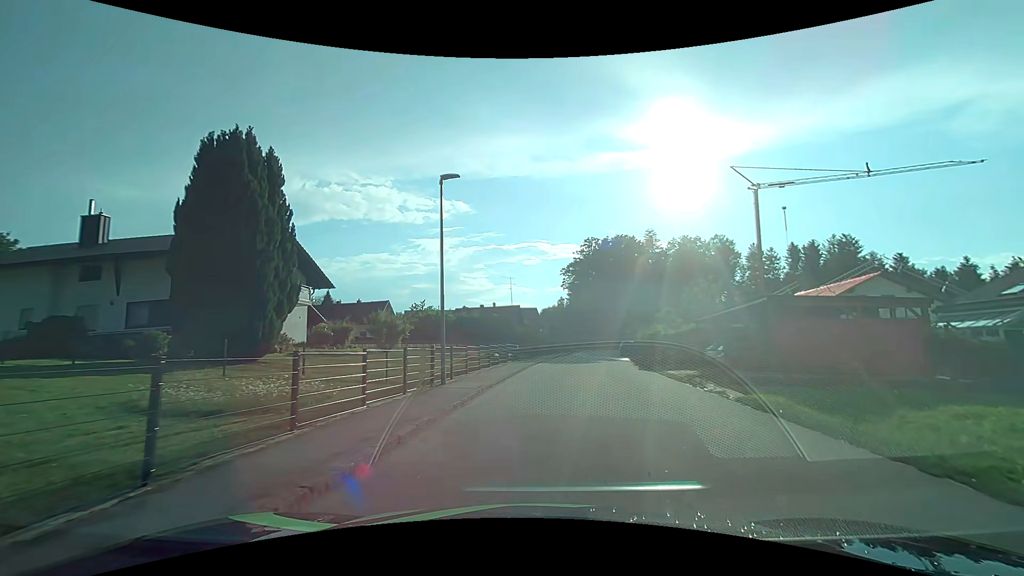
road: residential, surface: asphalt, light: Day
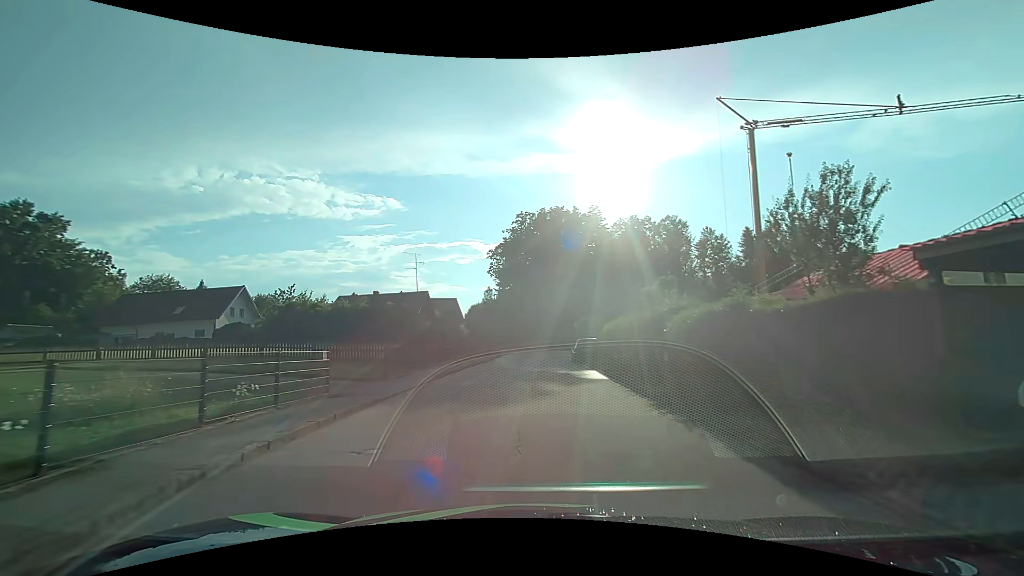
(+2.4, +21.6) m; +9°
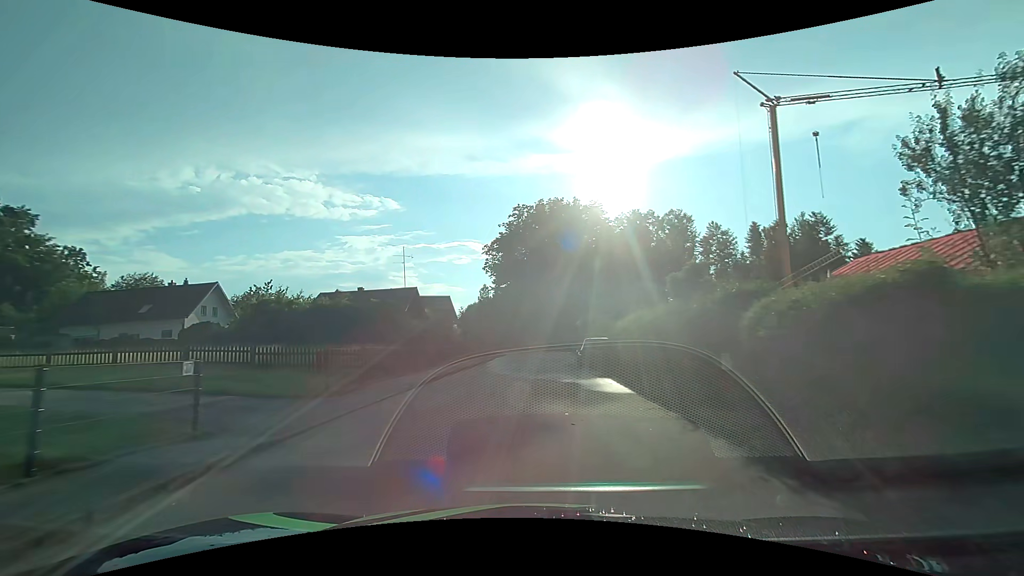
(0.0, +4.8) m; 0°
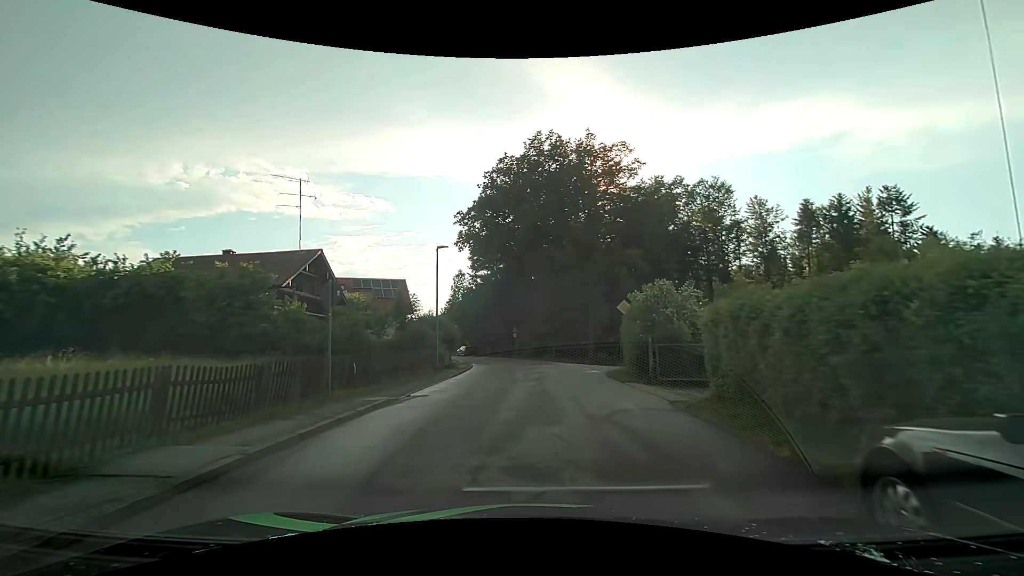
(+0.1, +23.3) m; +1°
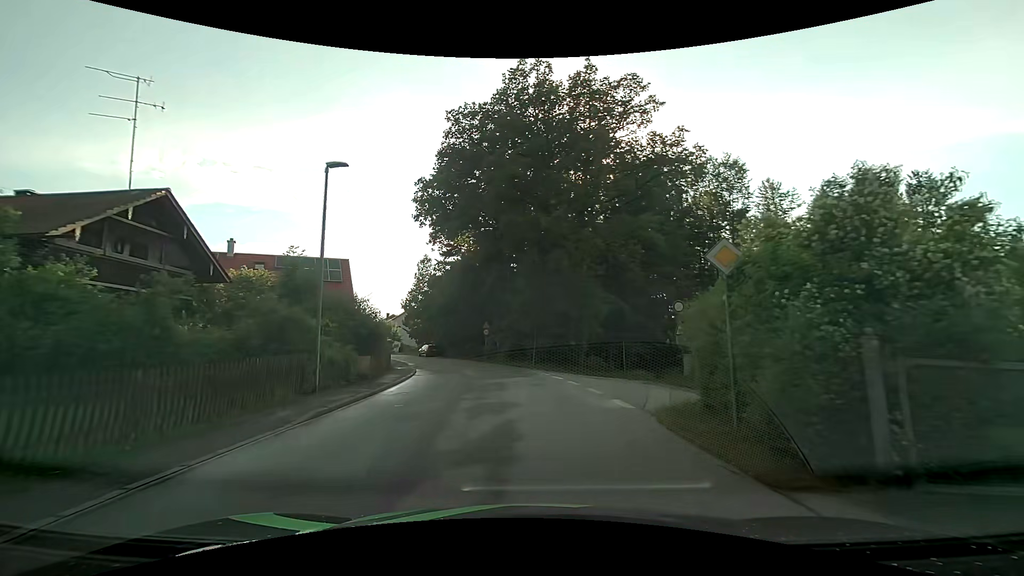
(+0.4, +11.7) m; +3°
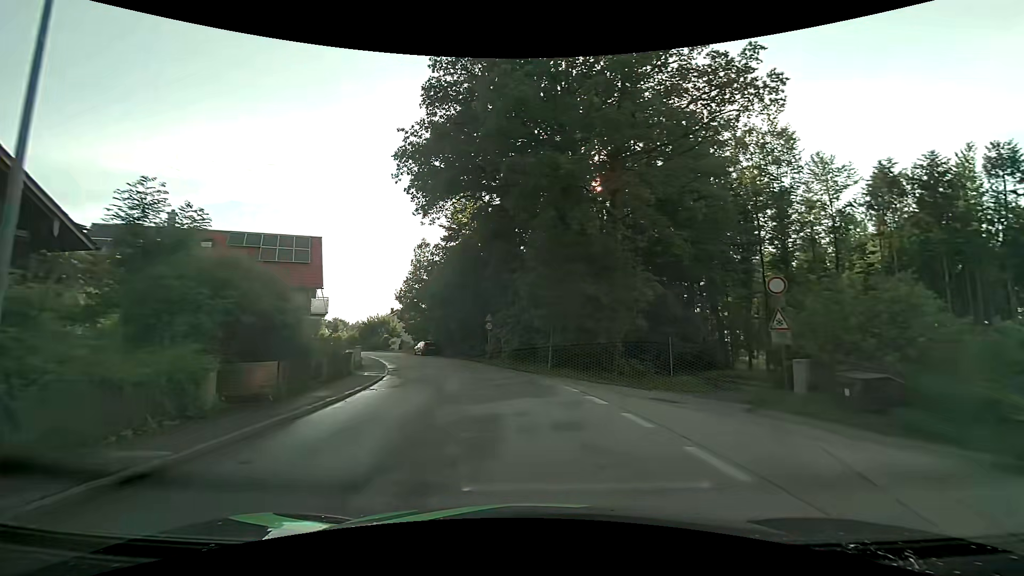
(-0.1, +8.6) m; -1°
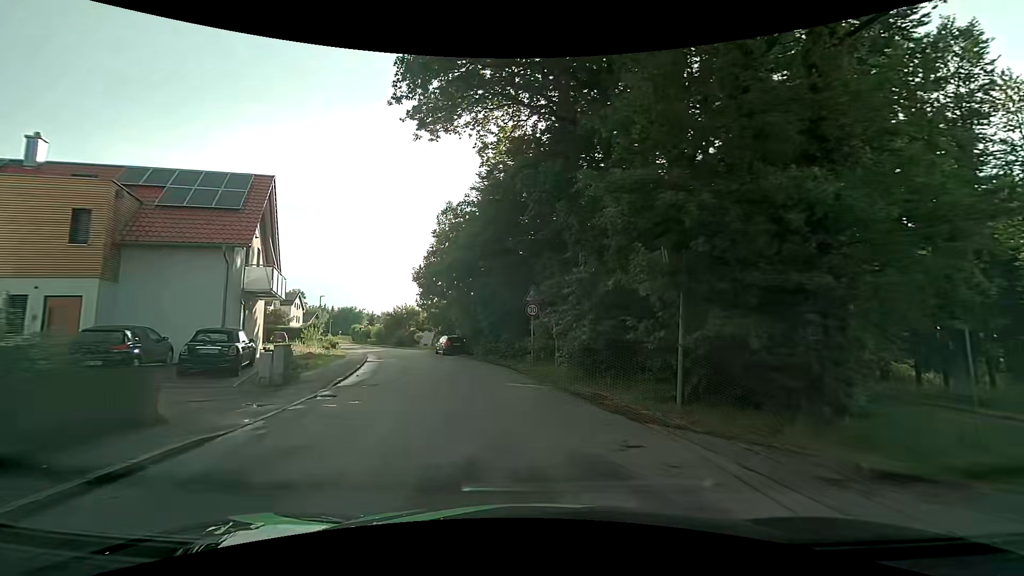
(-0.7, +14.1) m; -6°
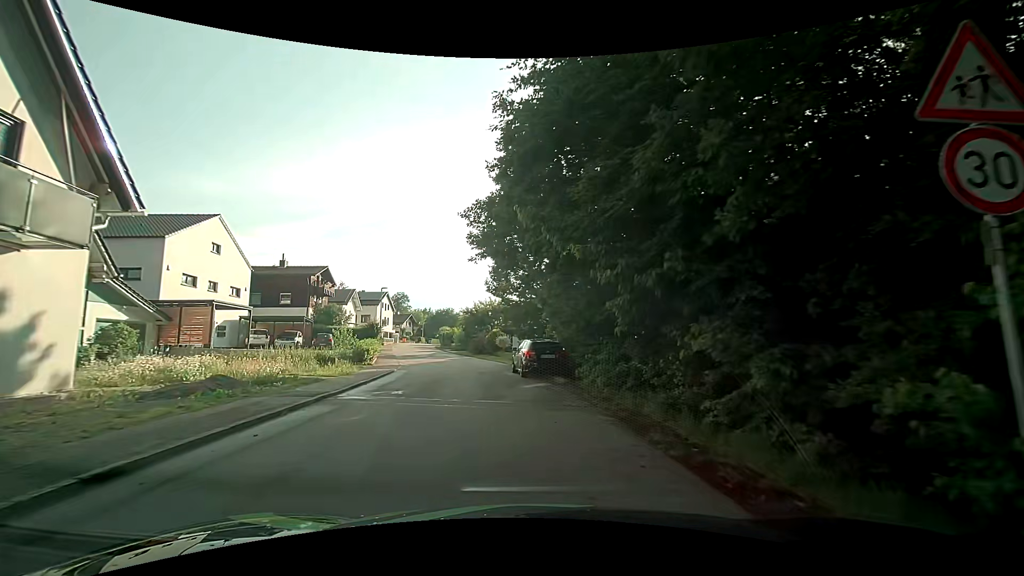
(-1.8, +17.6) m; -12°
(0, +10) (-2, +20) (-4, +30) (-6, +39) (-9, +49) (-12, +59) (-14, +68) (-17, +78) (-19, +88) (-20, +98) m
